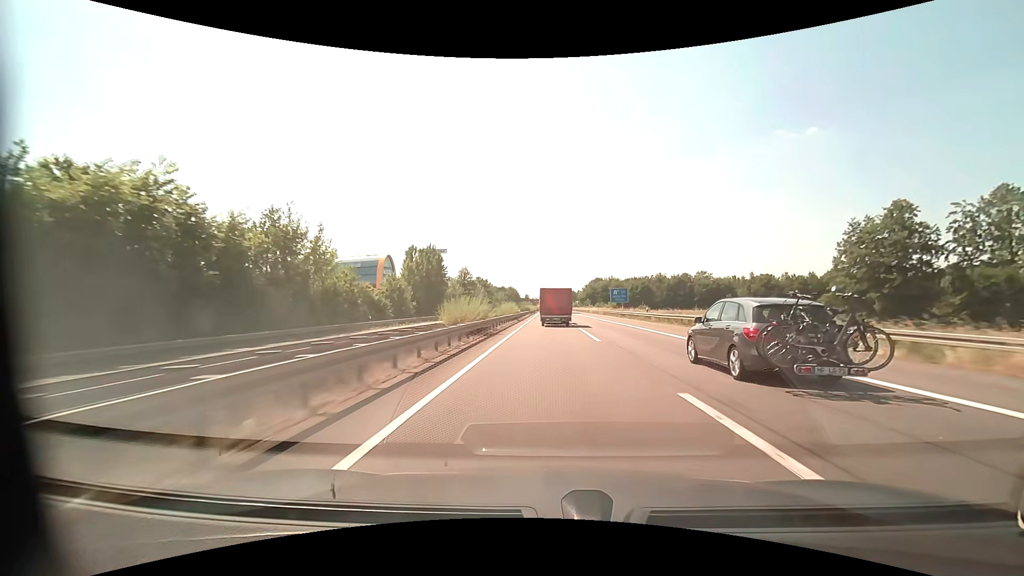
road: motorway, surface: asphalt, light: Day
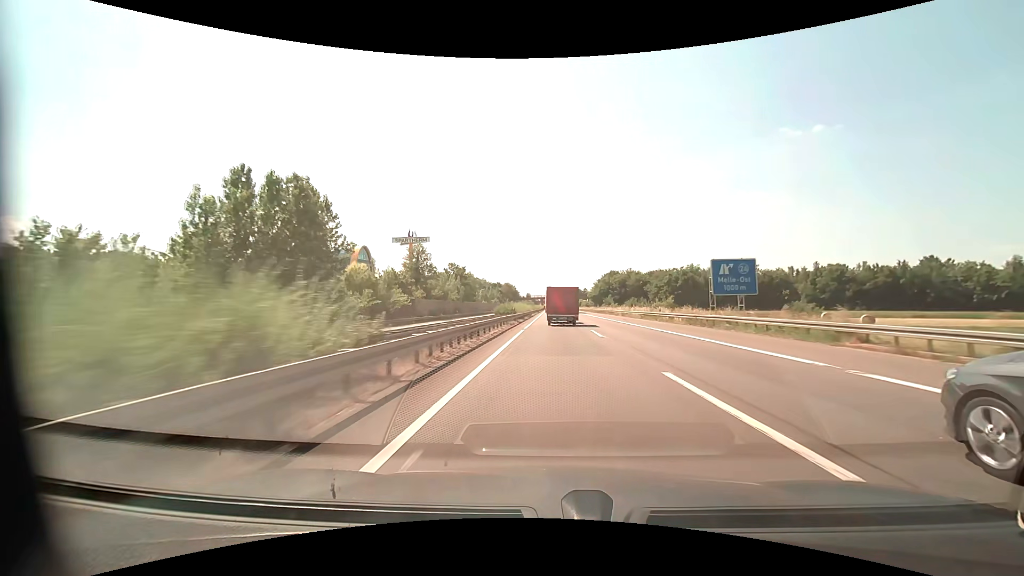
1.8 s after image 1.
(-0.1, +51.5) m; 0°
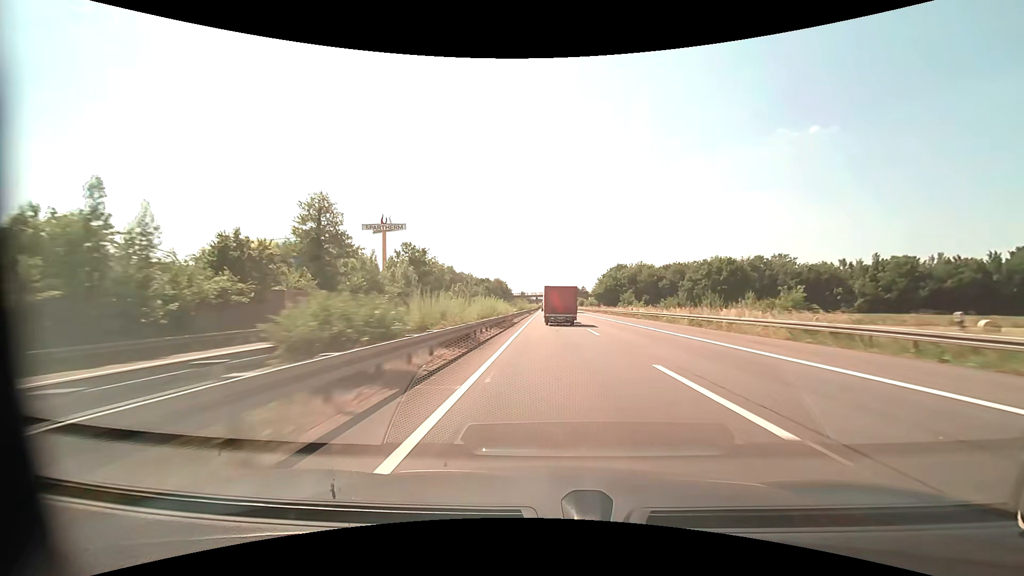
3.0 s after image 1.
(+0.1, +34.9) m; 0°
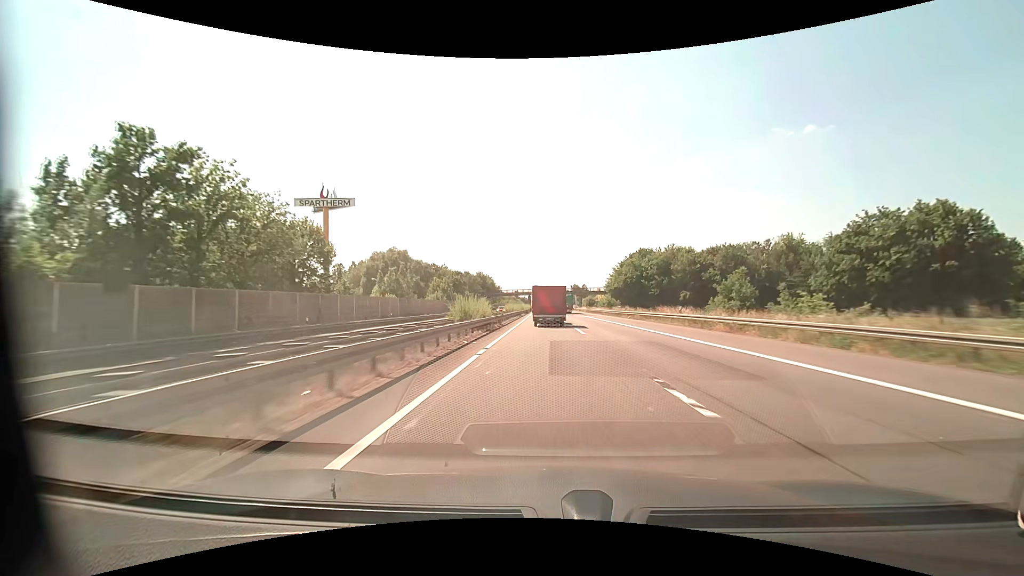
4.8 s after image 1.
(+0.4, +53.0) m; +1°
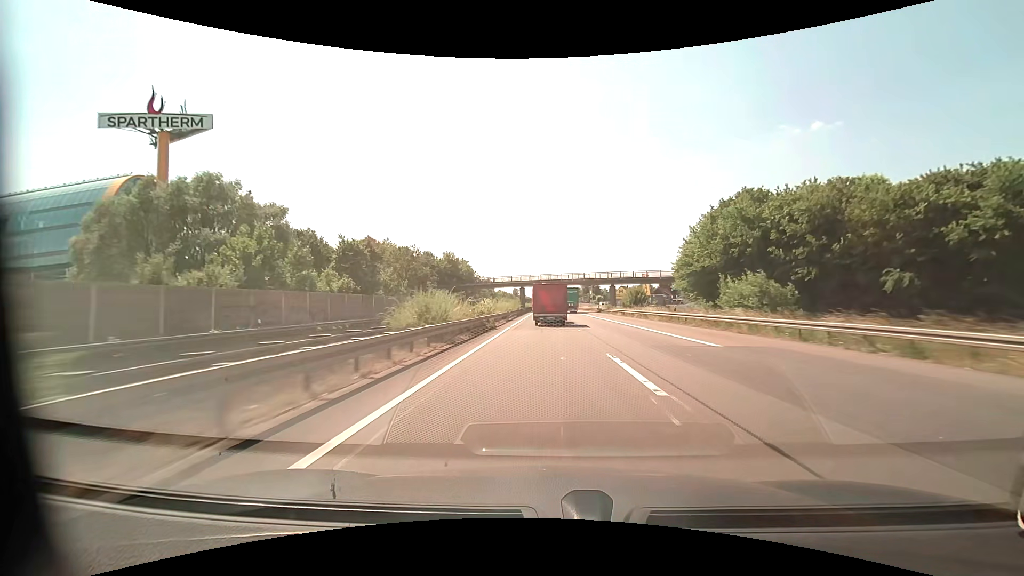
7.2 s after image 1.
(-0.2, +70.4) m; 0°
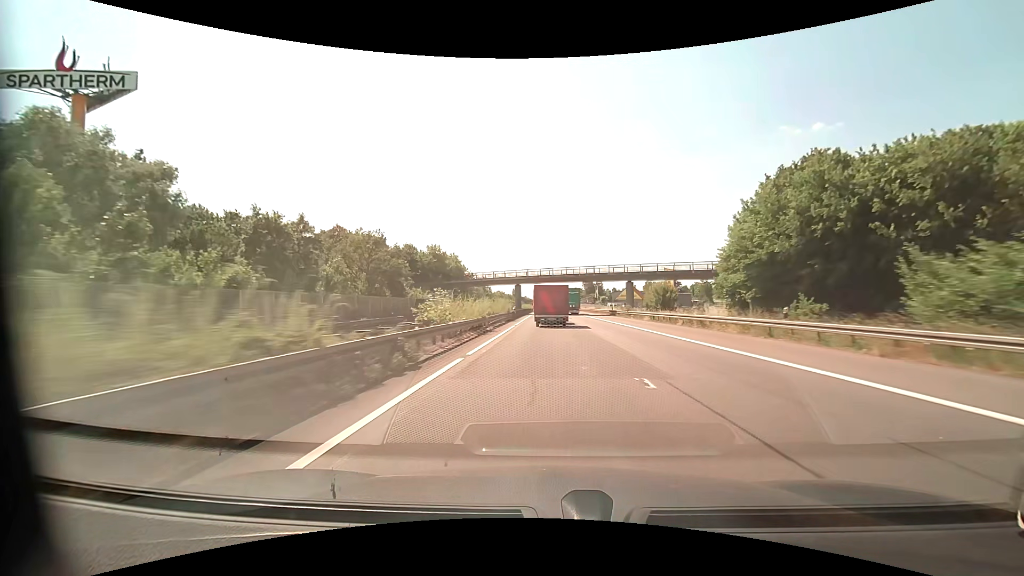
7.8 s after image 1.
(0.0, +17.4) m; 0°
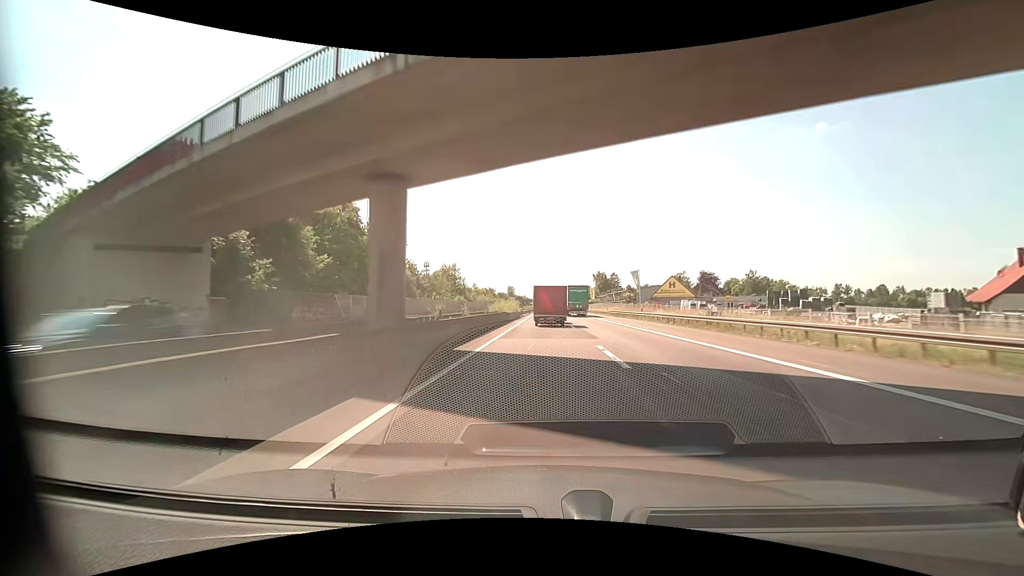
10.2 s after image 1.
(-0.1, +69.2) m; 0°
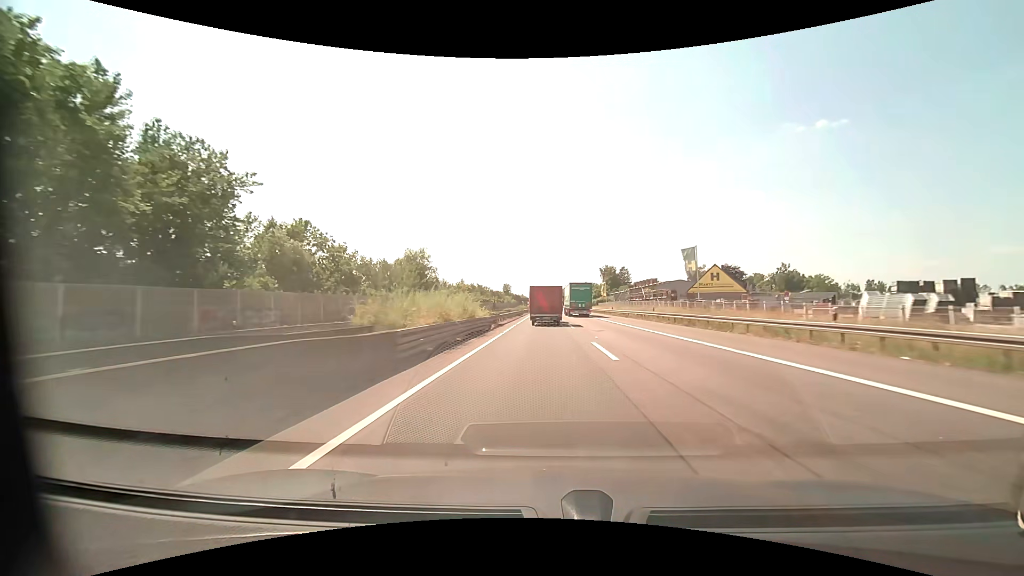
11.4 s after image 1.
(+0.1, +34.5) m; 0°
(0, +10) (0, +20) (0, +30) (0, +40) (0, +50) (0, +60) (0, +70) (0, +80) (0, +90) (0, +100) m
